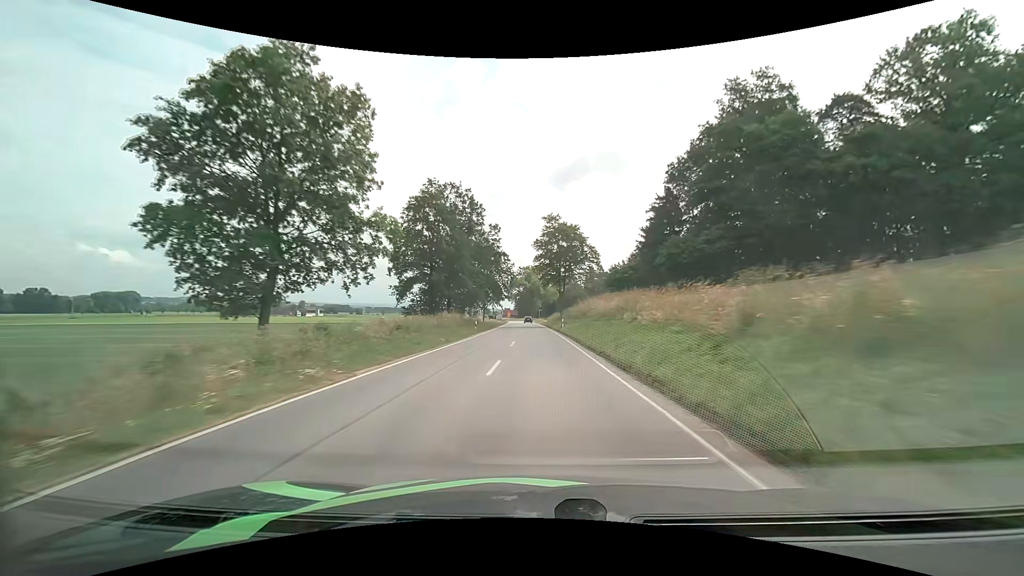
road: secondary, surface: asphalt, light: Day
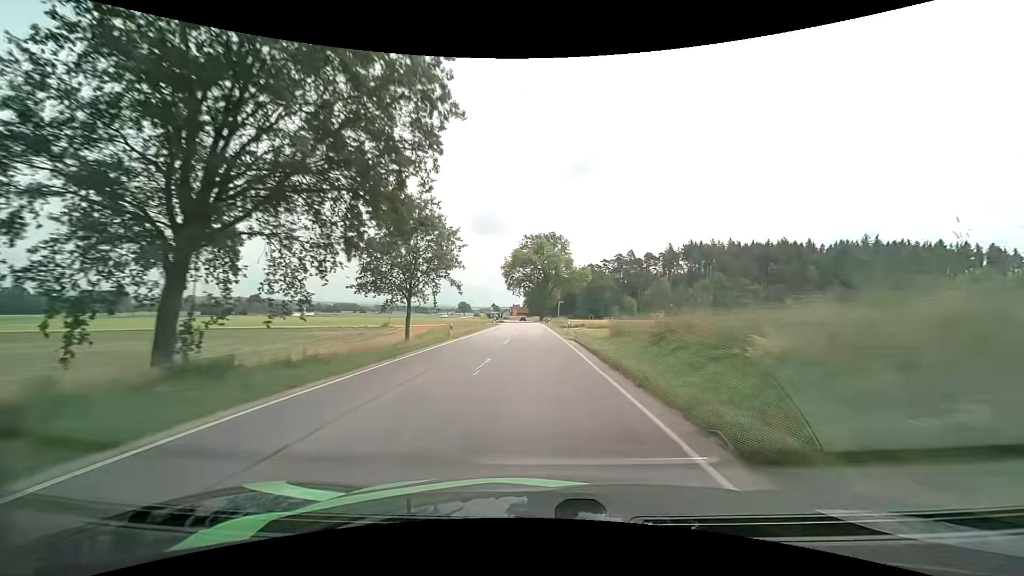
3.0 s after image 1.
(-0.7, +69.0) m; -1°
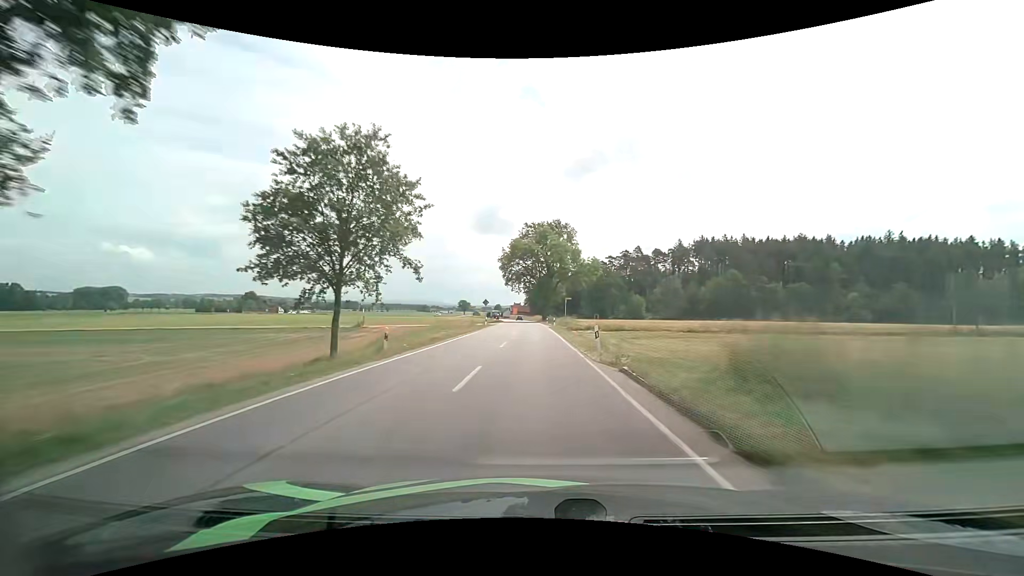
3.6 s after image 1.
(-0.1, +13.8) m; 0°
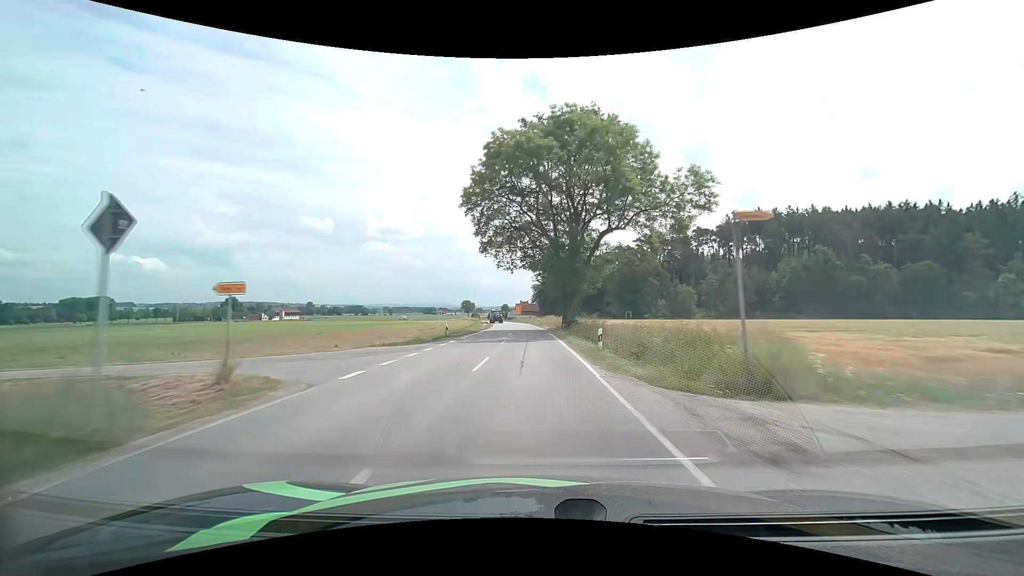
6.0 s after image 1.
(-0.4, +54.0) m; -1°
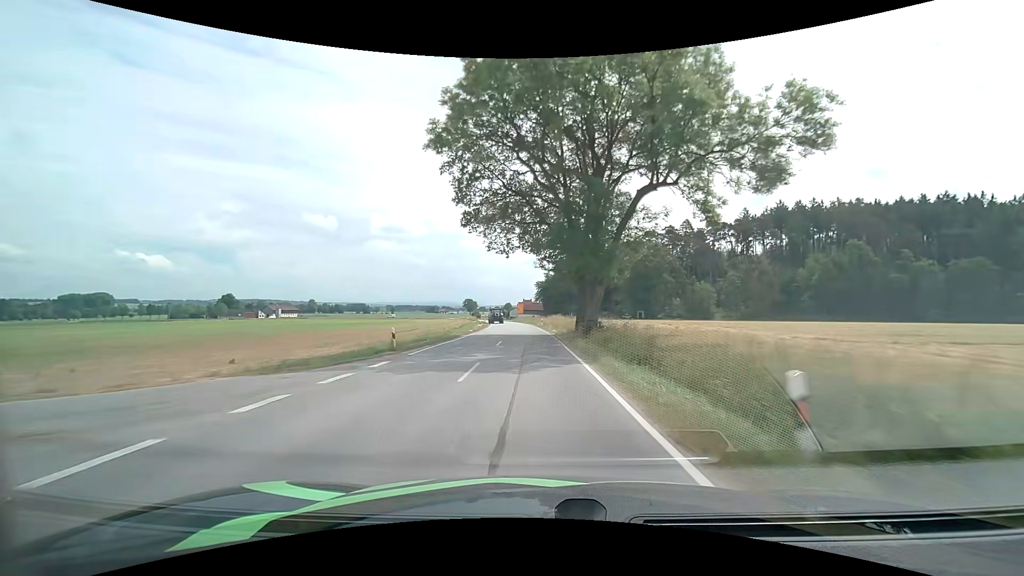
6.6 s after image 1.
(-0.1, +13.1) m; 0°
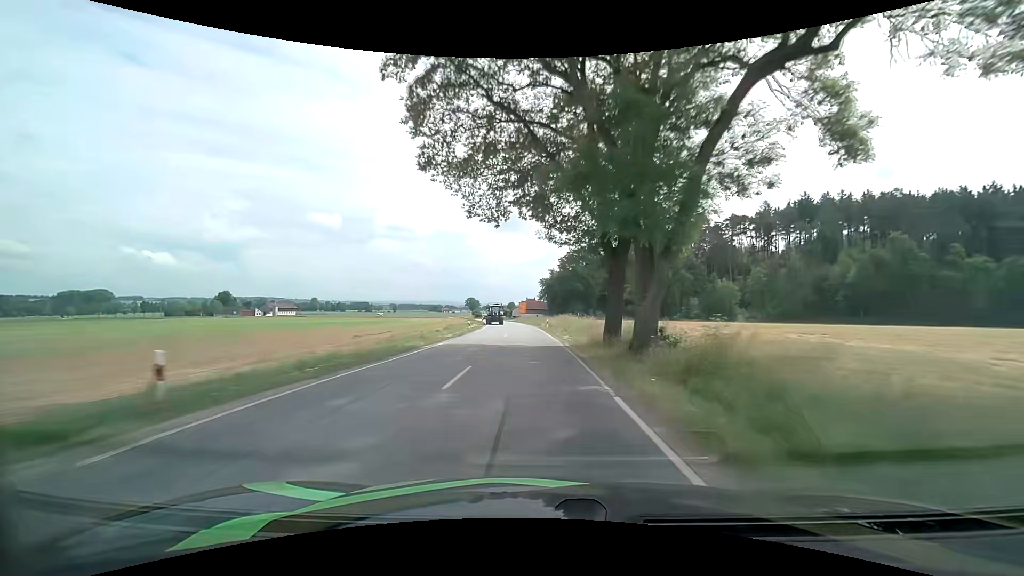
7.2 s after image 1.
(0.0, +12.9) m; -1°
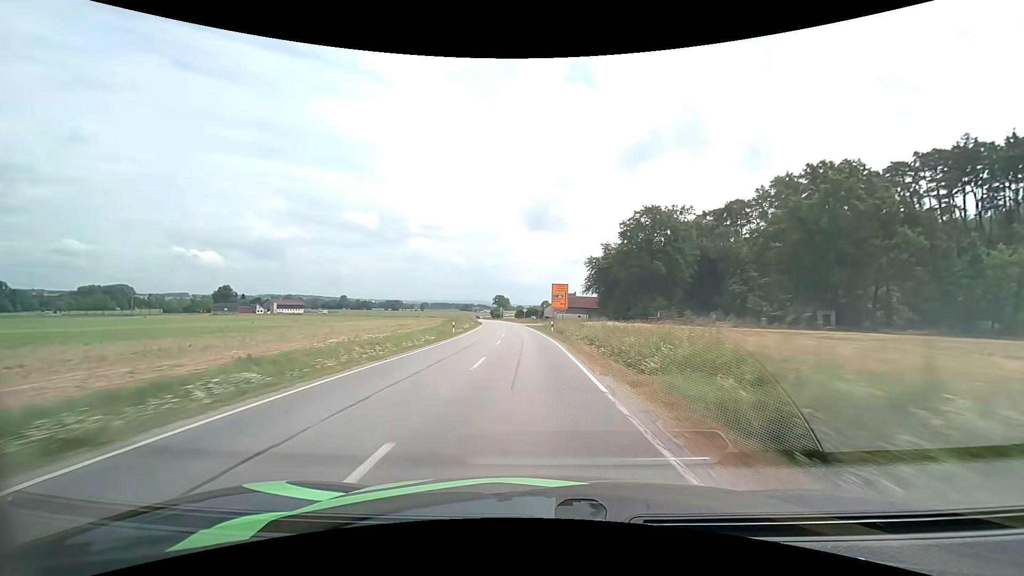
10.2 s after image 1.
(-2.0, +64.5) m; -4°
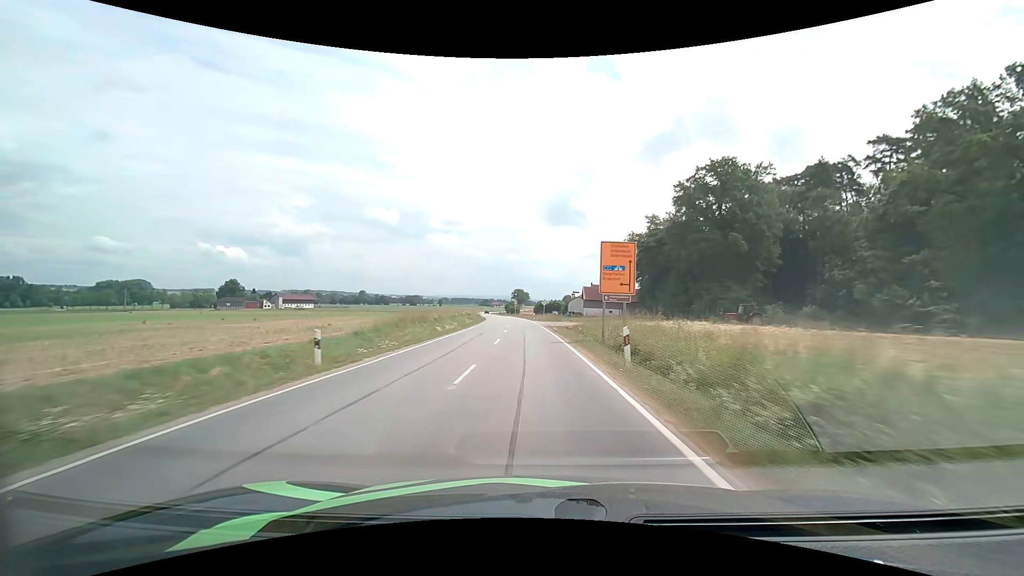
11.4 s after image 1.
(-0.5, +26.0) m; -2°
(0, +10) (0, +20) (-1, +30) (-1, +40) (-2, +50) (-3, +60) (-4, +70) (-4, +80) (-6, +90) (-7, +100) m
